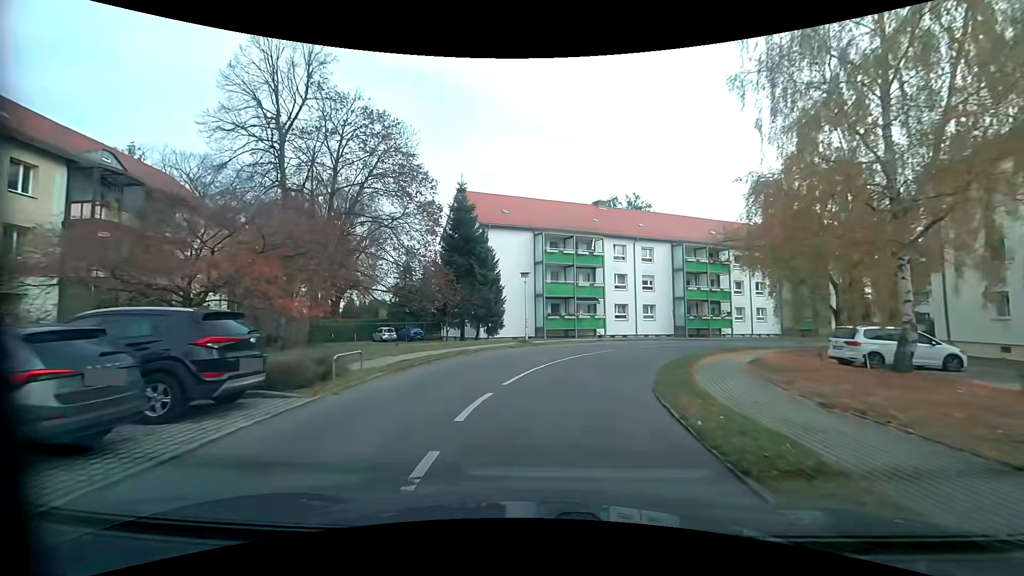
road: residential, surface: asphalt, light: Day
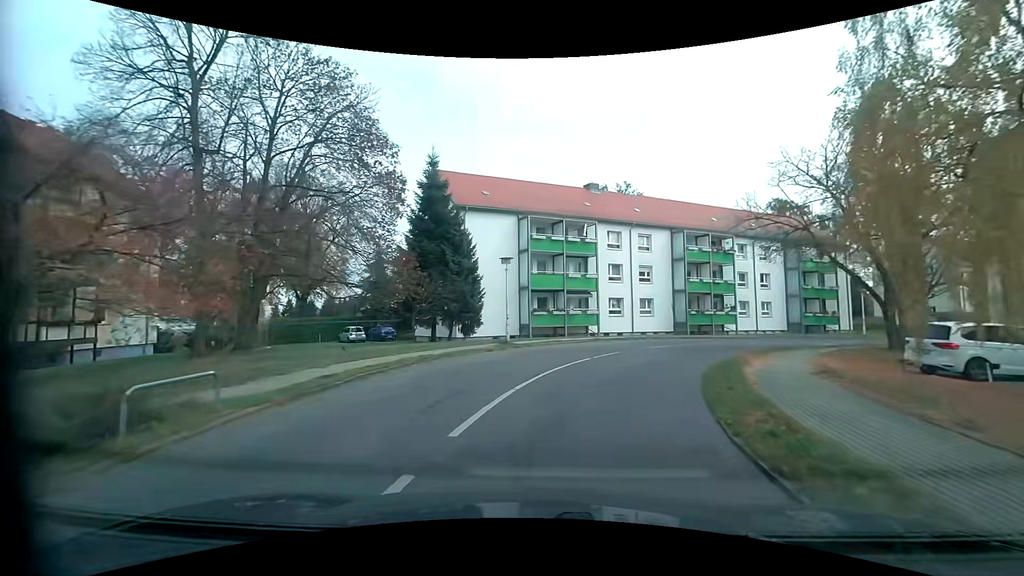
(+0.1, +5.3) m; +1°
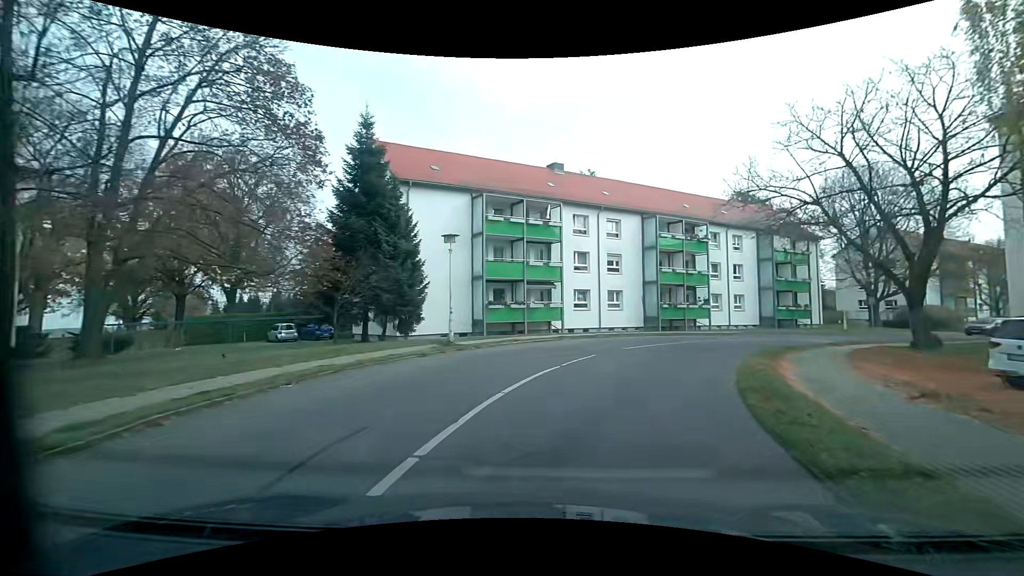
(+0.2, +5.1) m; +5°
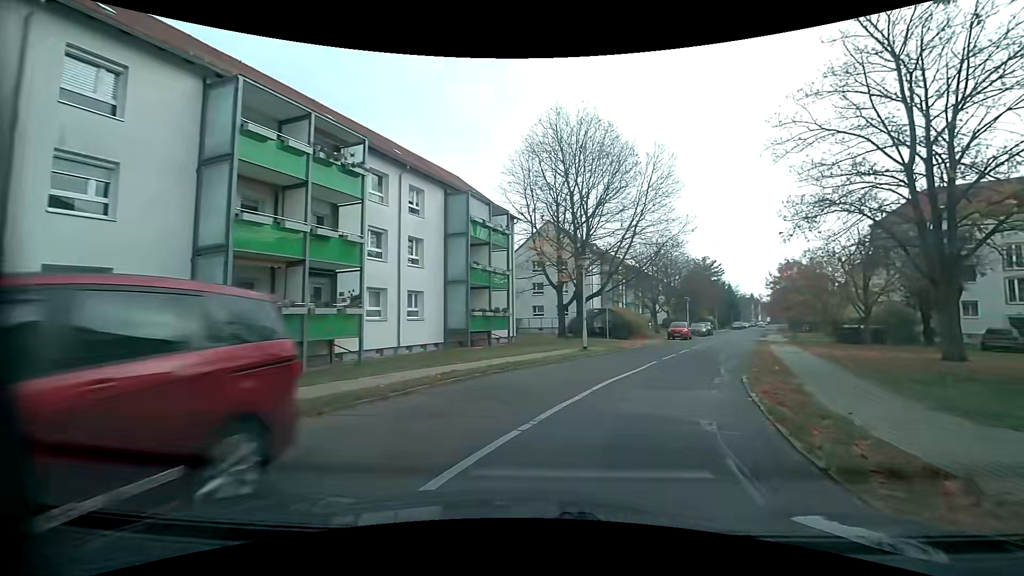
(+7.2, +23.4) m; +36°
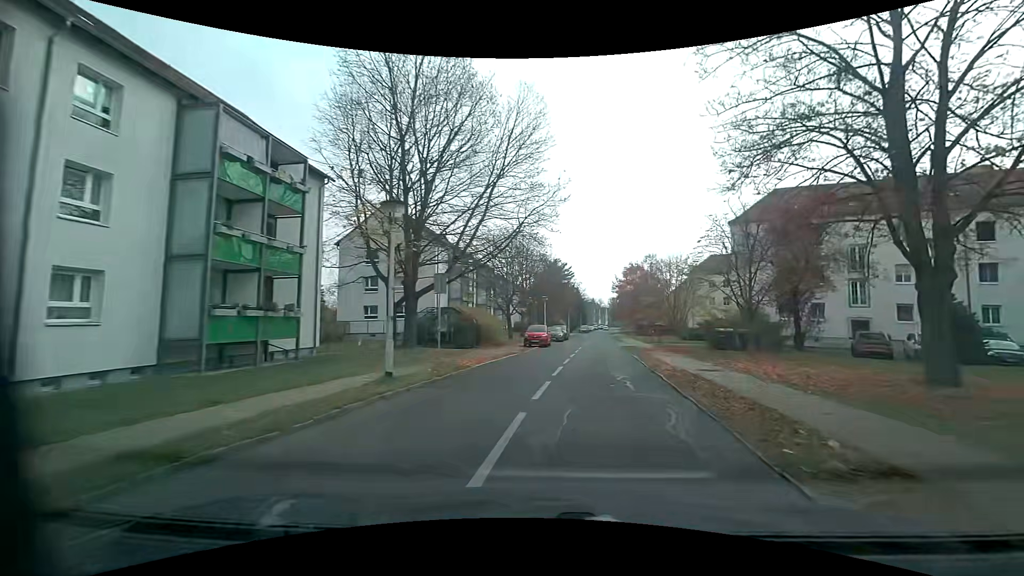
(+1.6, +10.5) m; +17°
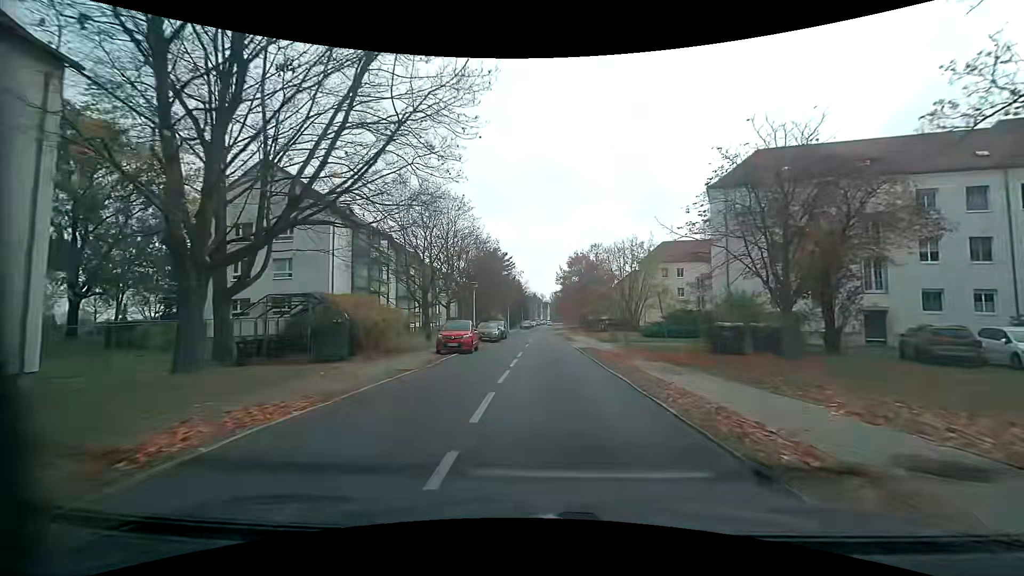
(+0.8, +11.7) m; +6°
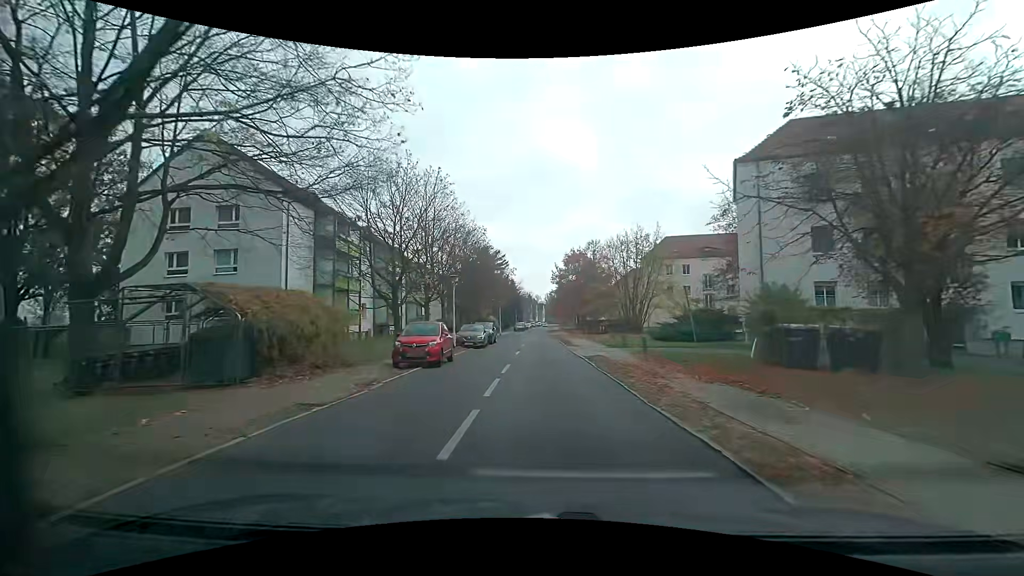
(+0.1, +6.2) m; +1°
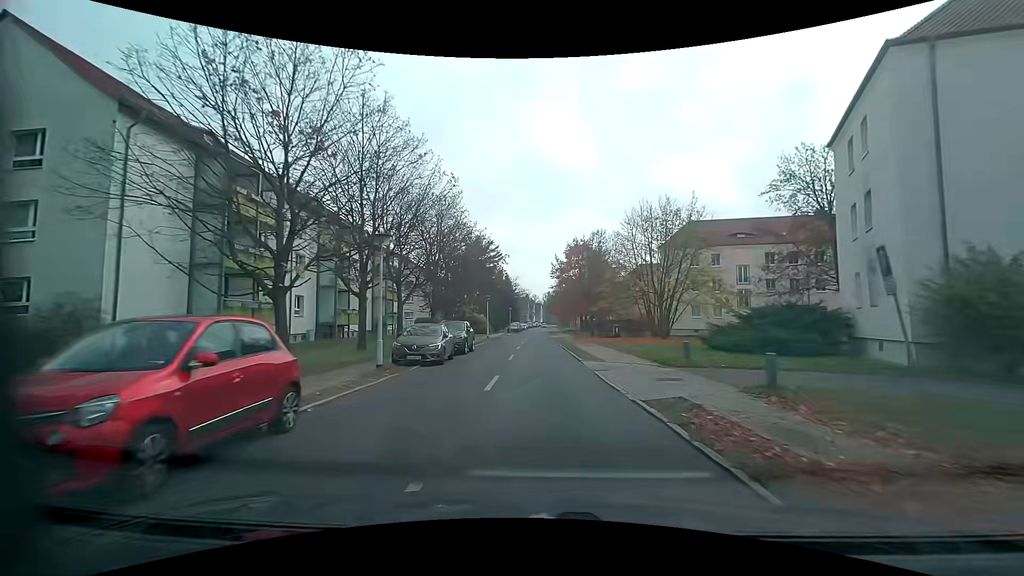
(-0.1, +12.8) m; 0°
(0, +10) (0, +20) (0, +30) (0, +40) (0, +50) (0, +60) (0, +70) (0, +80) (+1, +90) (+1, +100) m
